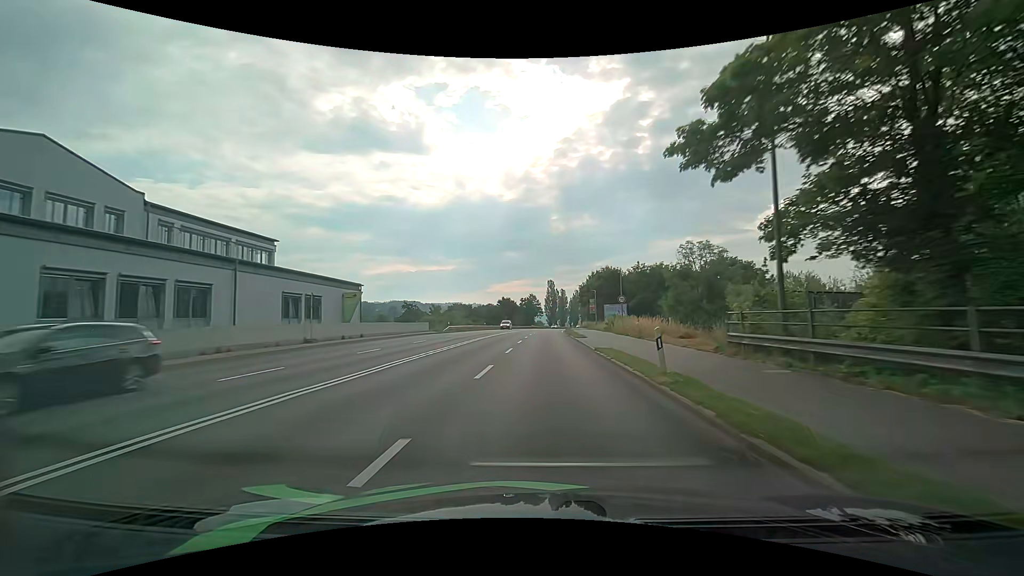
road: primary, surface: asphalt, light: Day
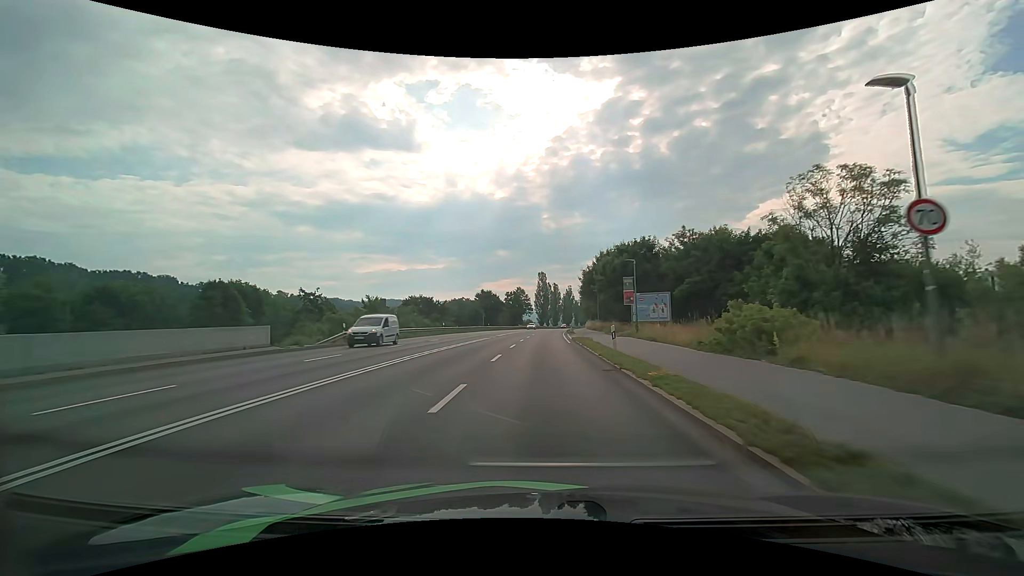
(+0.4, +31.3) m; +1°
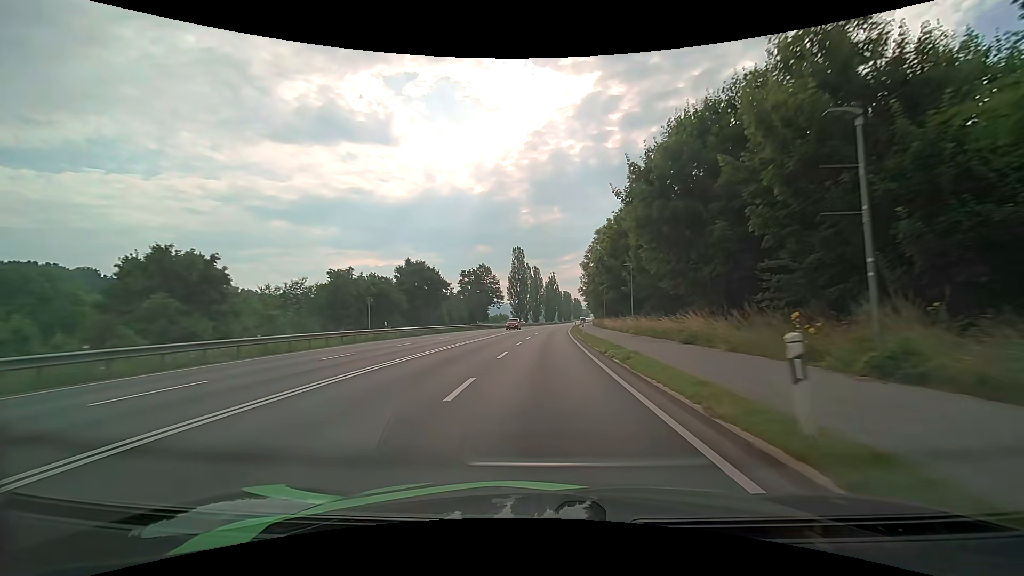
(+0.7, +53.0) m; +2°
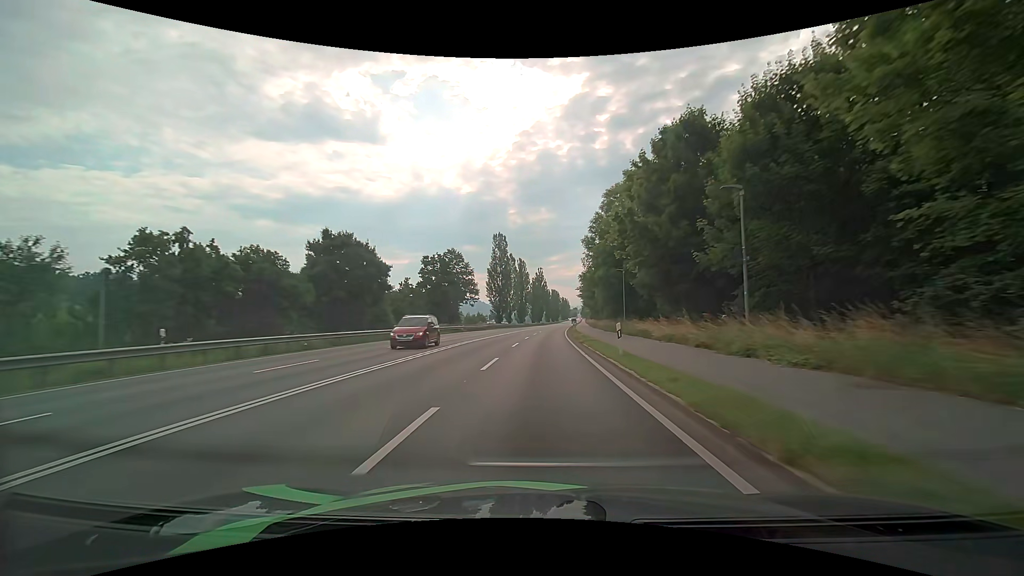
(+0.3, +21.6) m; +1°
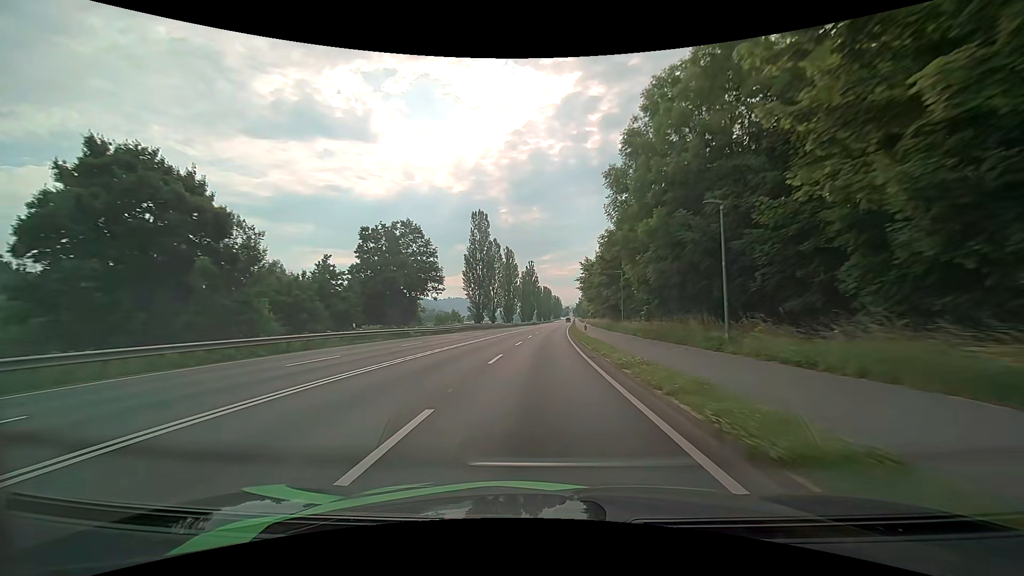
(+0.3, +22.2) m; +1°
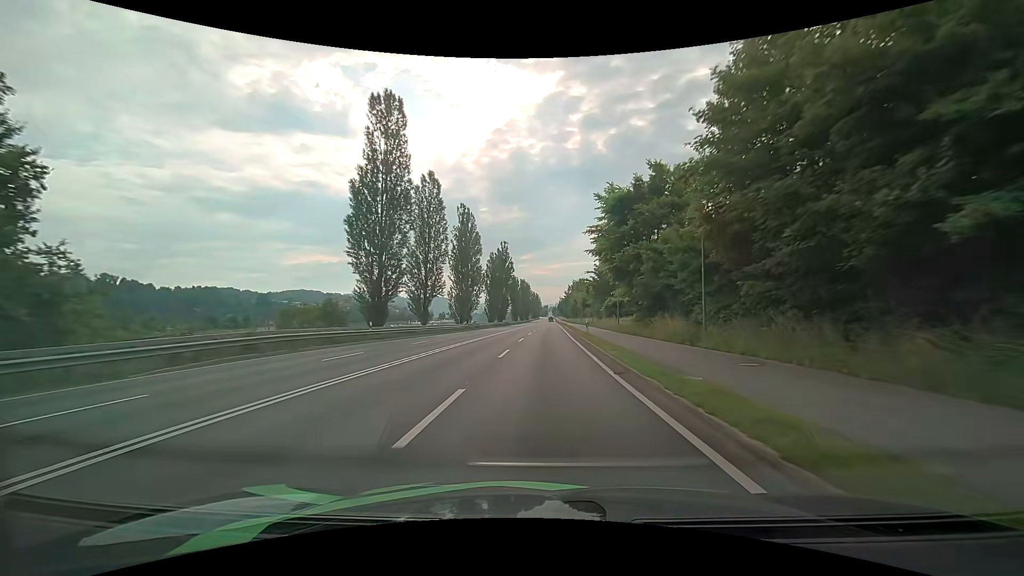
(+1.2, +45.9) m; +3°
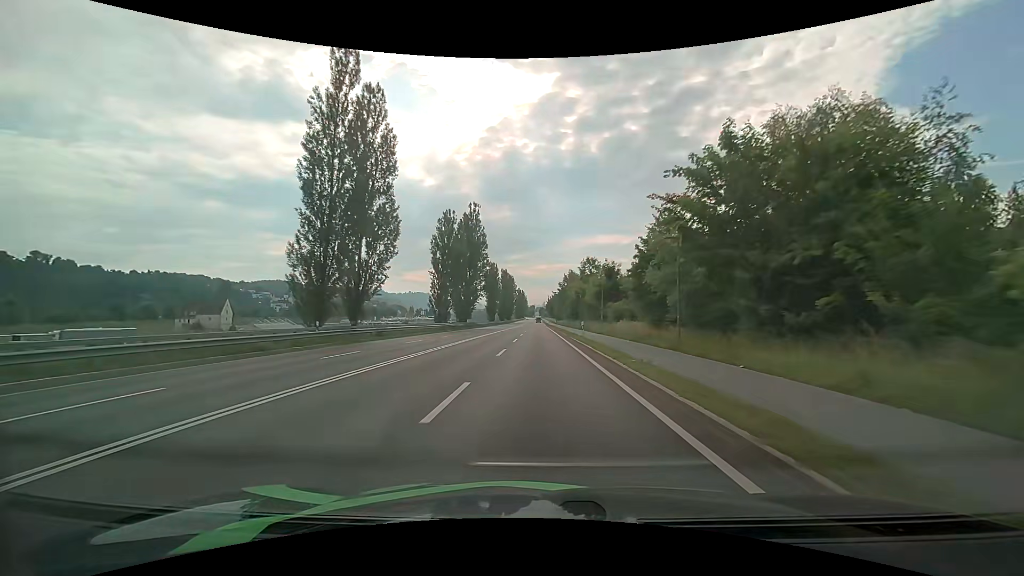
(+0.7, +47.1) m; +1°
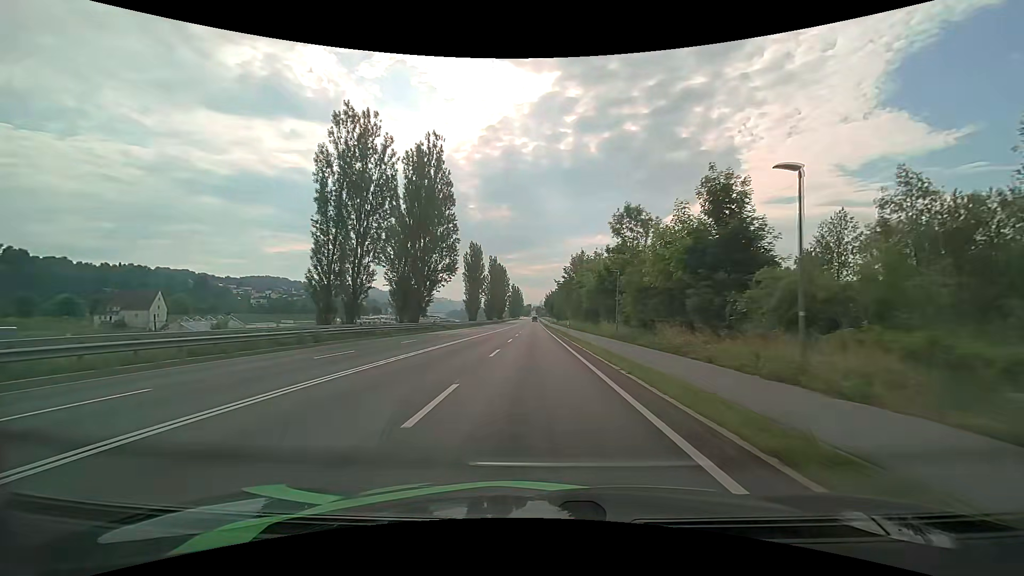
(+0.2, +36.3) m; 0°
(0, +10) (0, +20) (0, +30) (0, +40) (0, +50) (0, +60) (-1, +70) (-1, +80) (-1, +90) (-1, +100) m
